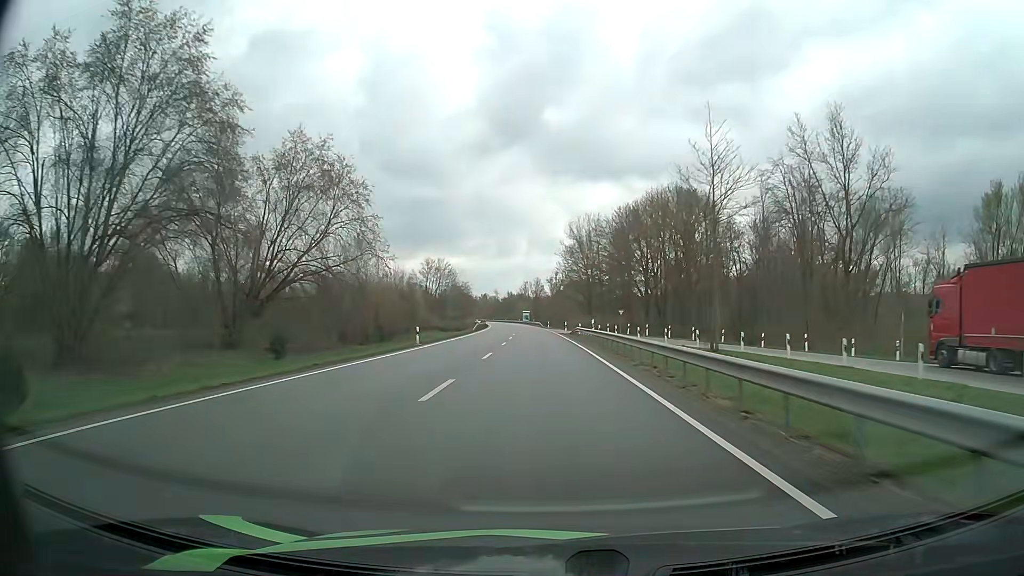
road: primary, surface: asphalt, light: Day
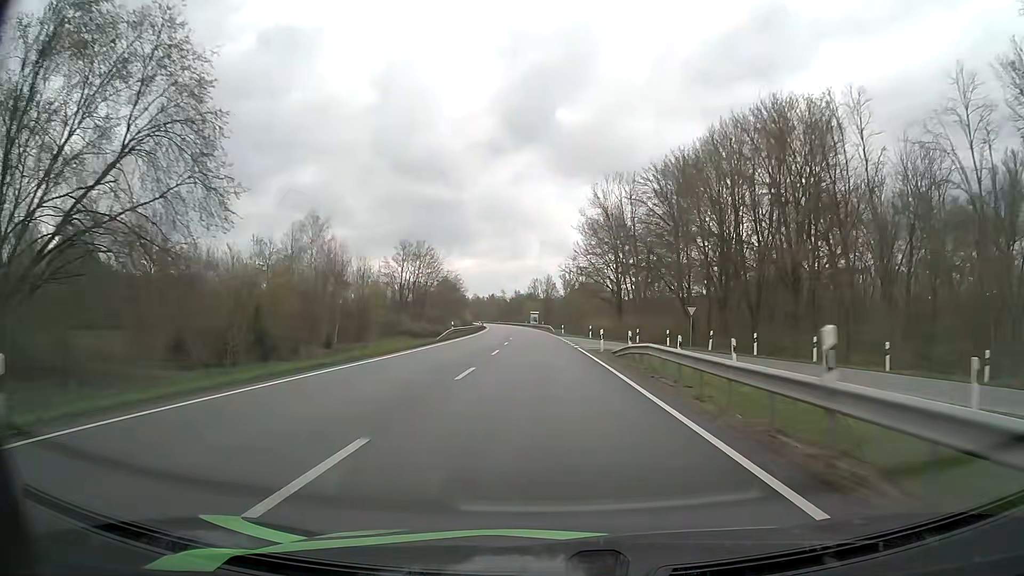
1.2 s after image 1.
(-0.3, +31.6) m; -1°
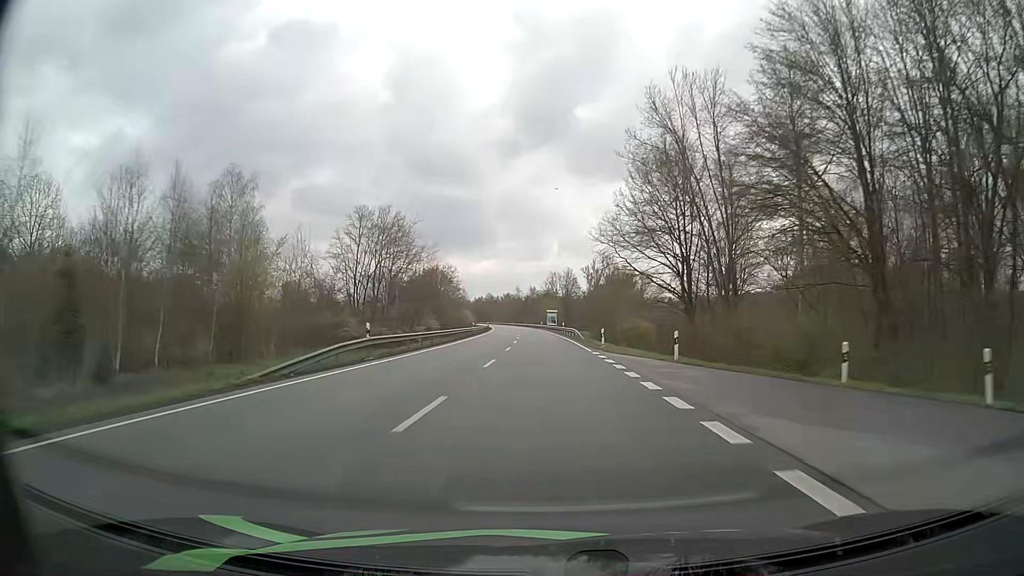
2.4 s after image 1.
(-0.4, +31.6) m; -2°
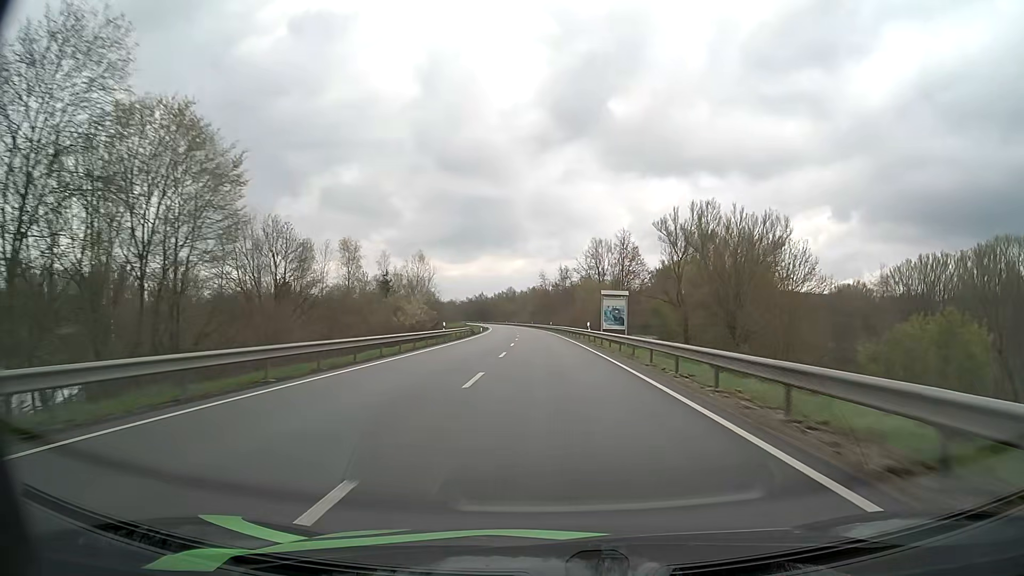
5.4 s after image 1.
(-1.8, +79.0) m; -3°
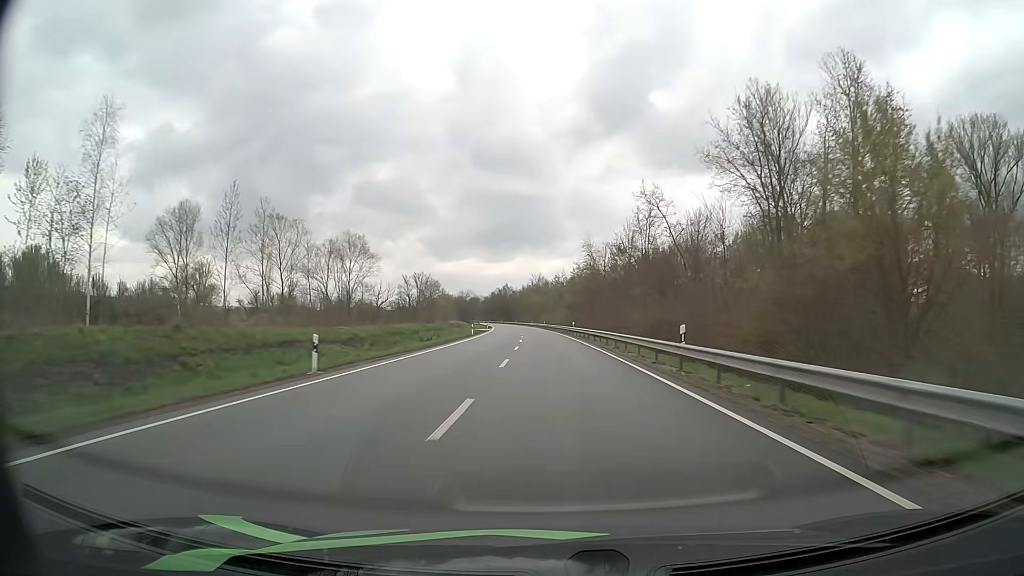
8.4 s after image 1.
(-2.2, +79.1) m; -3°
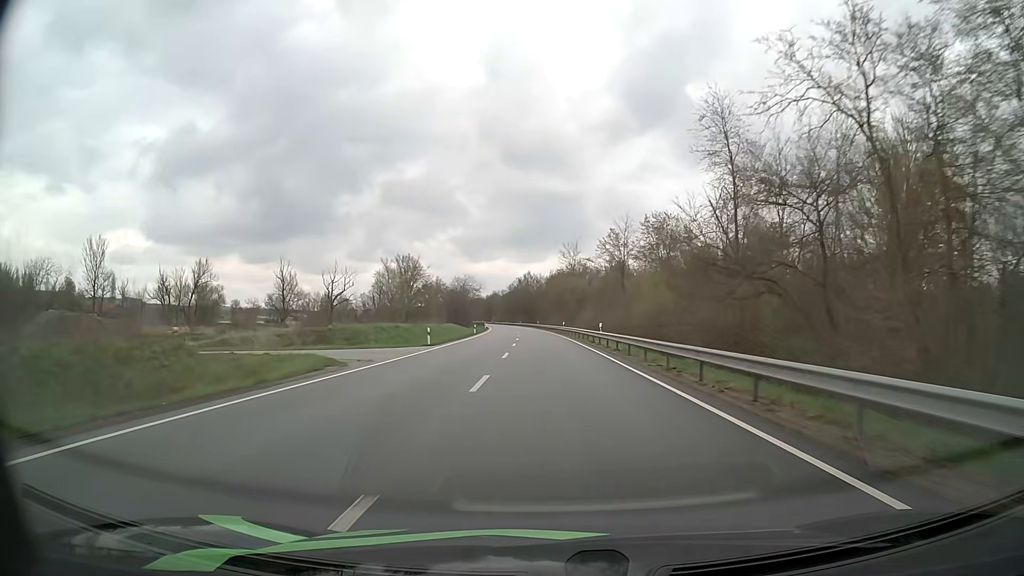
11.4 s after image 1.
(-1.7, +79.2) m; -3°
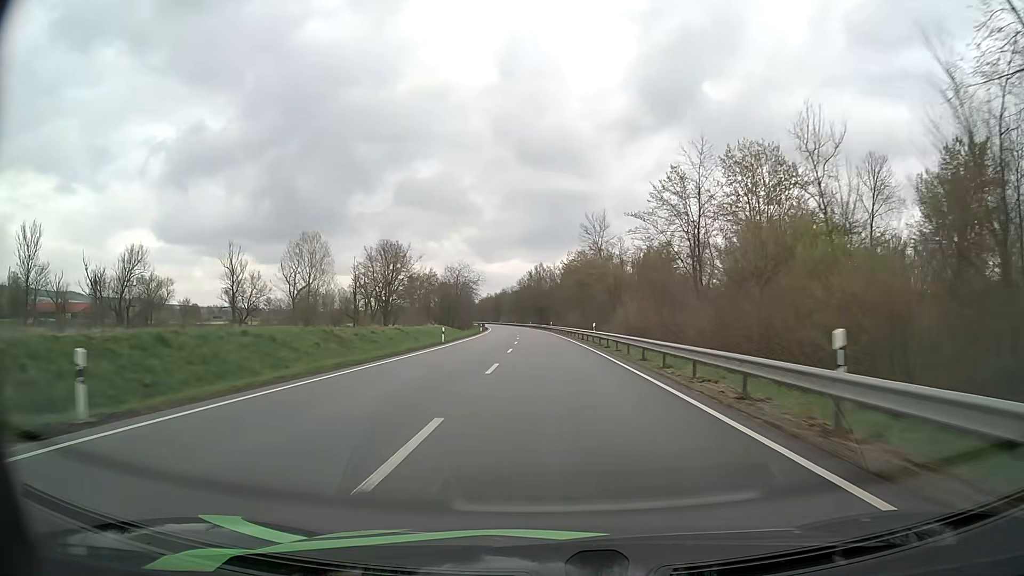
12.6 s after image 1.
(-0.3, +31.7) m; -1°
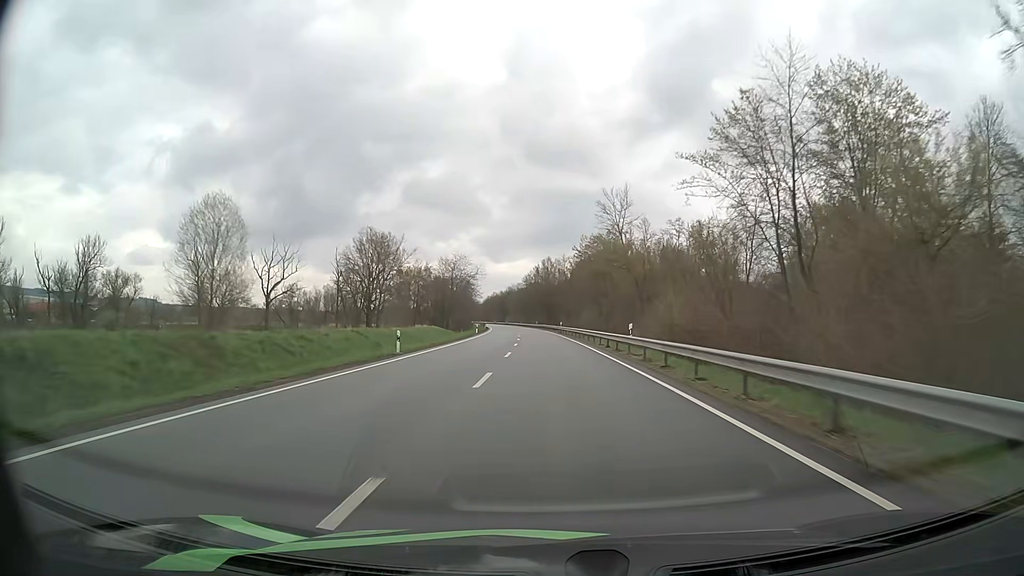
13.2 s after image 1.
(-0.1, +15.8) m; -1°
(0, +10) (0, +20) (0, +30) (-1, +40) (-1, +50) (-1, +60) (-2, +70) (-2, +80) (-3, +90) (-3, +100) m
